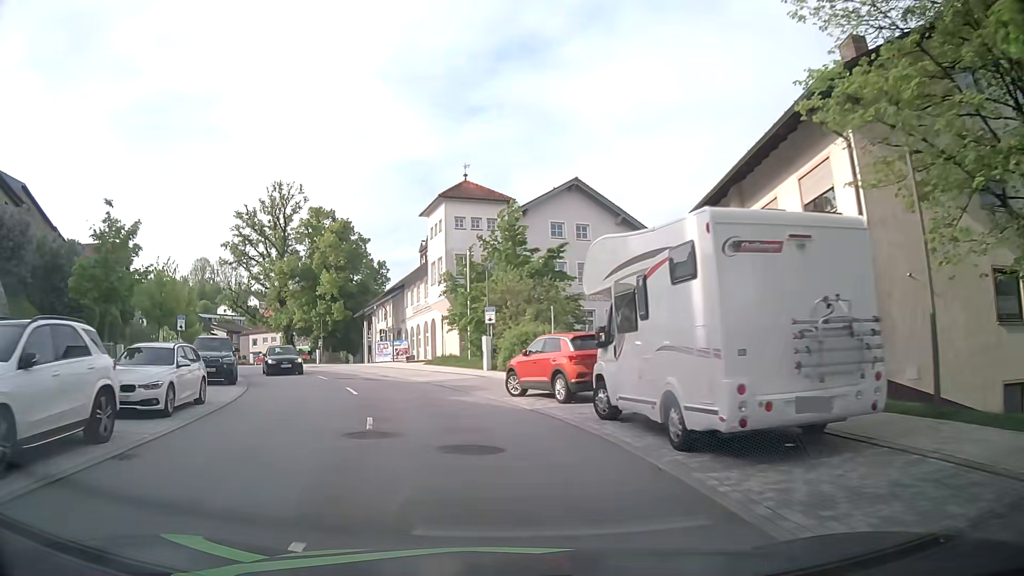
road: tertiary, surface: asphalt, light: Day
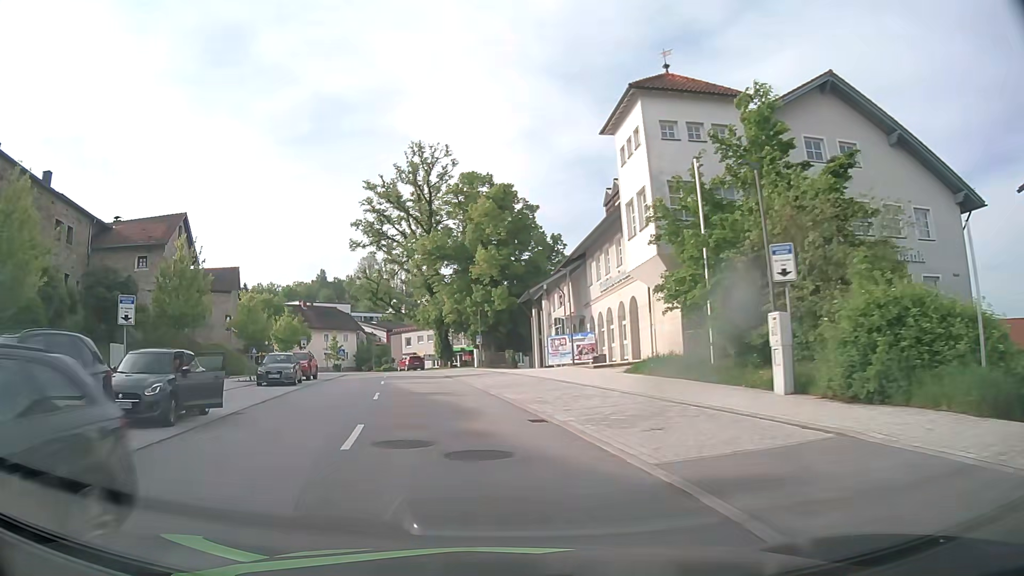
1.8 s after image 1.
(-2.0, +18.8) m; -15°
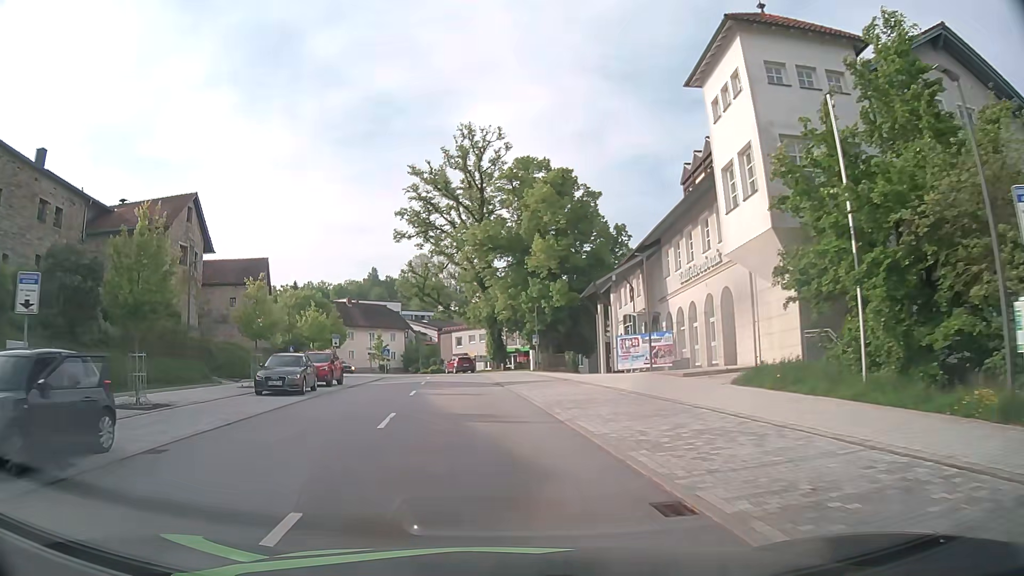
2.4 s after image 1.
(-0.3, +6.4) m; -5°
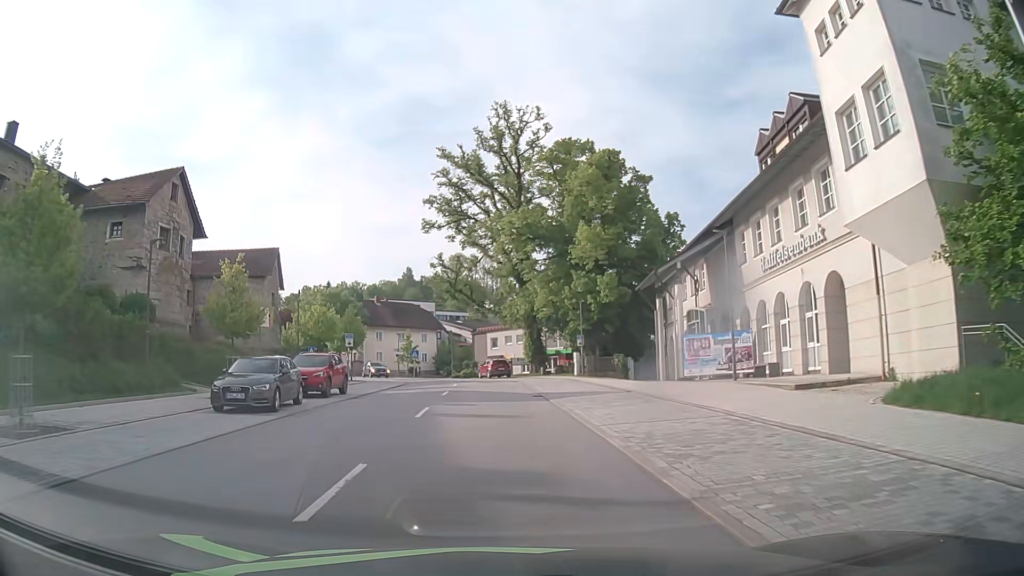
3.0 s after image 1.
(-0.2, +6.4) m; -4°
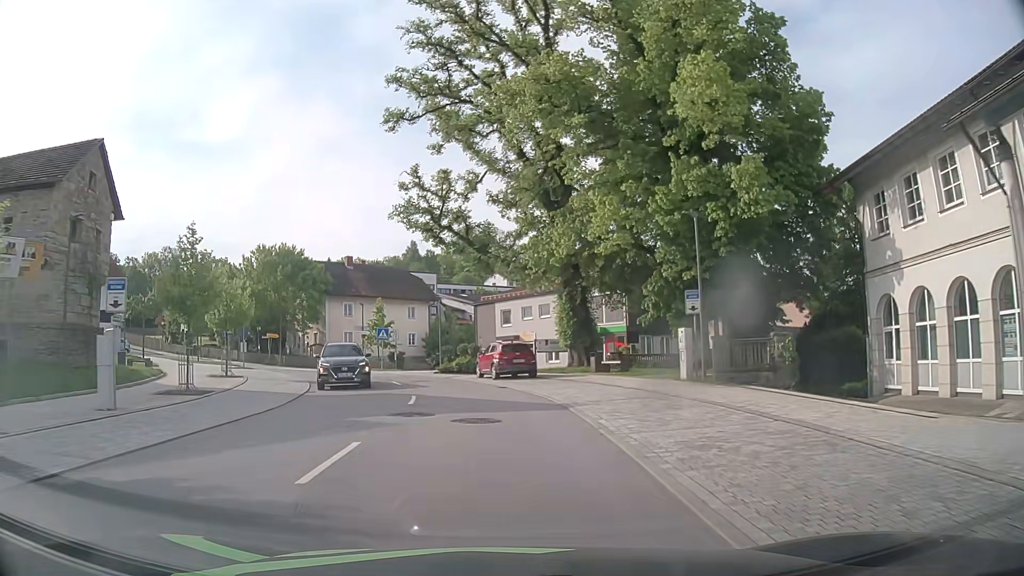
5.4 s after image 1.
(-0.3, +25.9) m; -1°
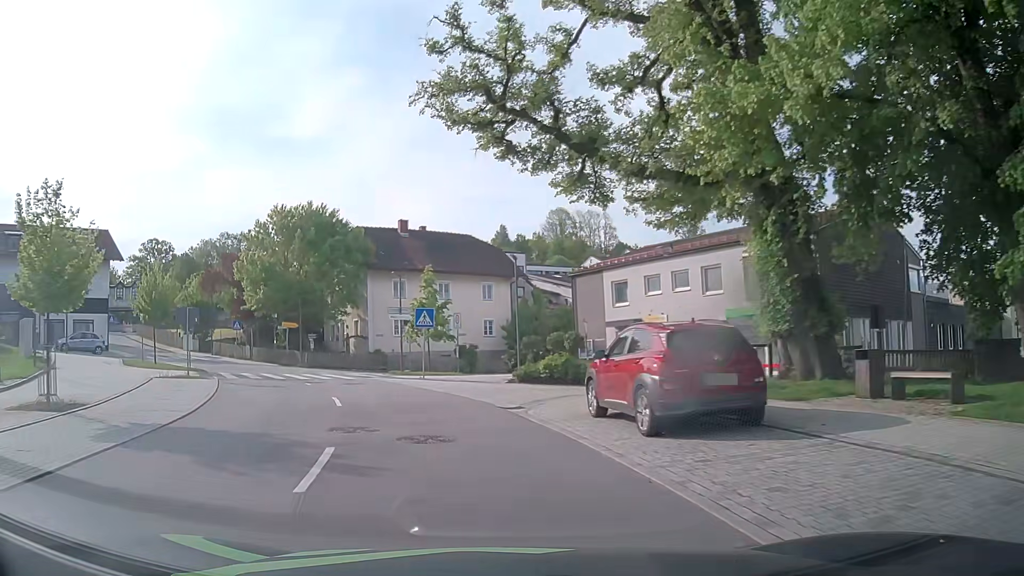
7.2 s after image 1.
(-0.7, +18.5) m; -7°
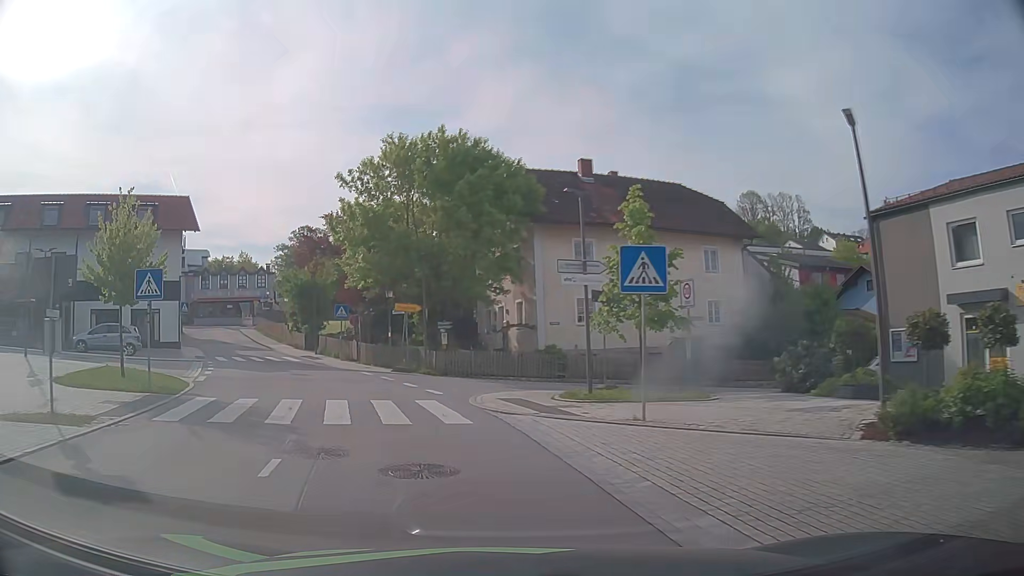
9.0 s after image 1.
(-2.2, +17.4) m; -15°
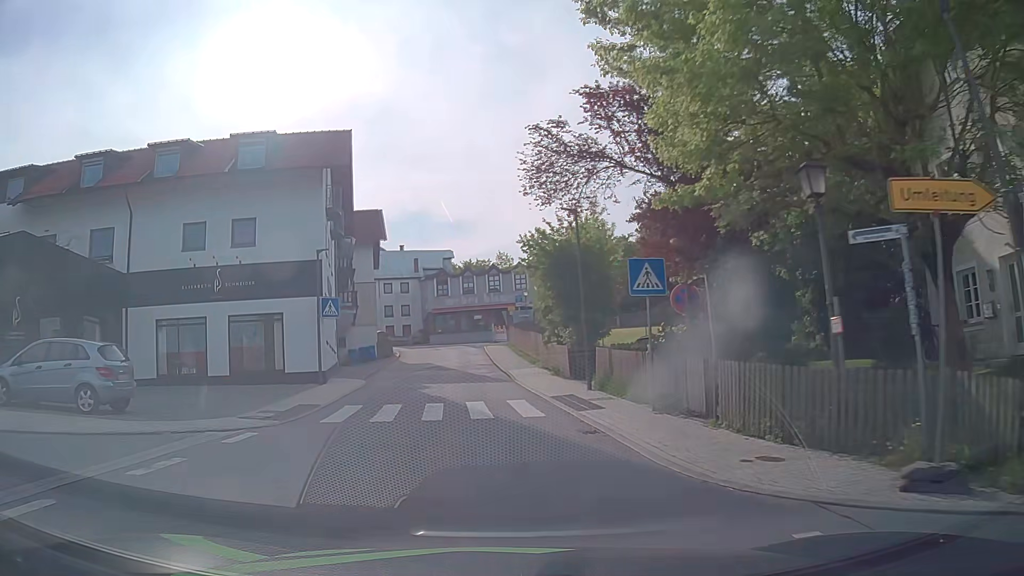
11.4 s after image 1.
(-5.7, +22.7) m; -25°
